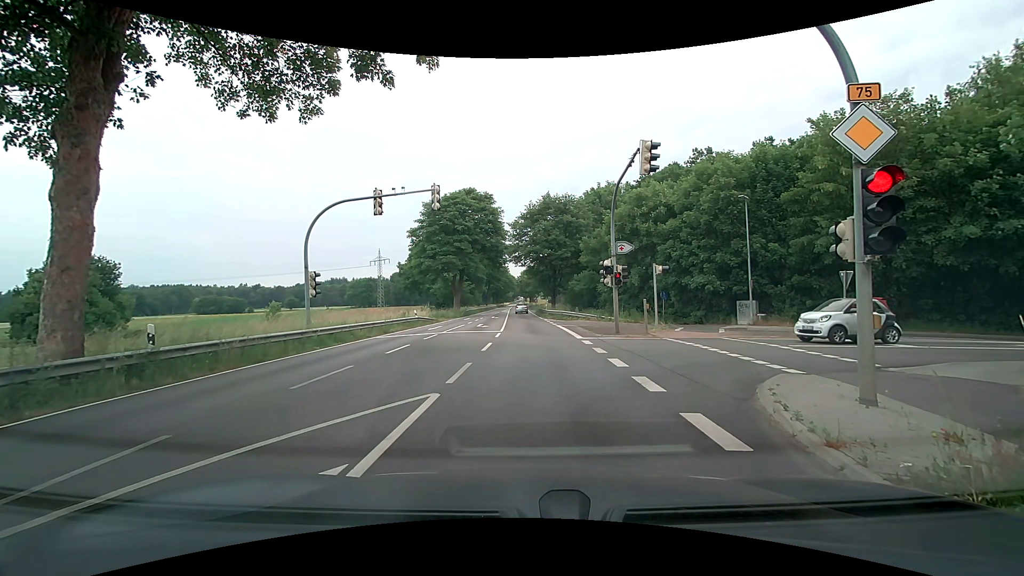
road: primary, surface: asphalt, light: Day
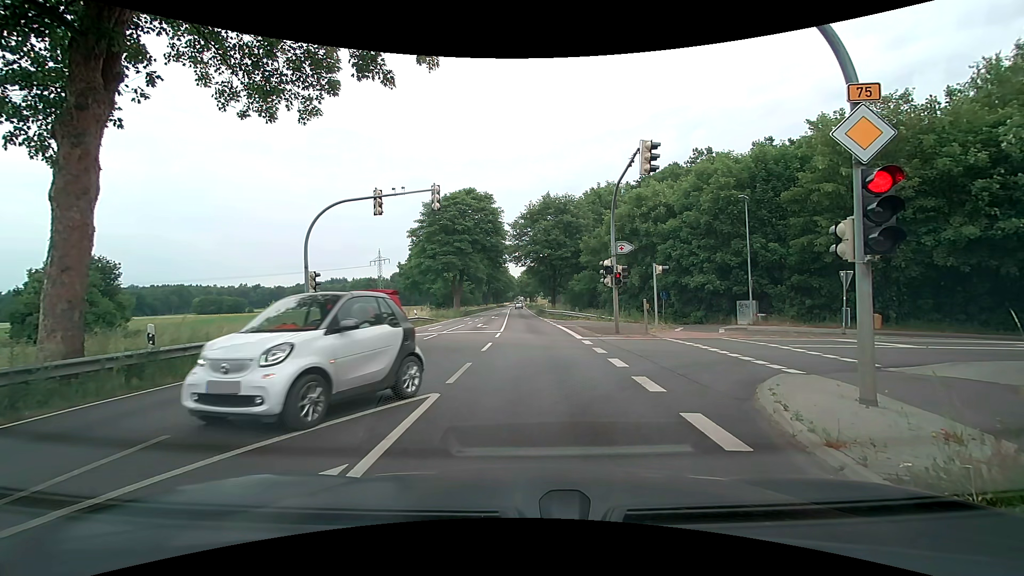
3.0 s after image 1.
(0.0, 0.0) m; 0°
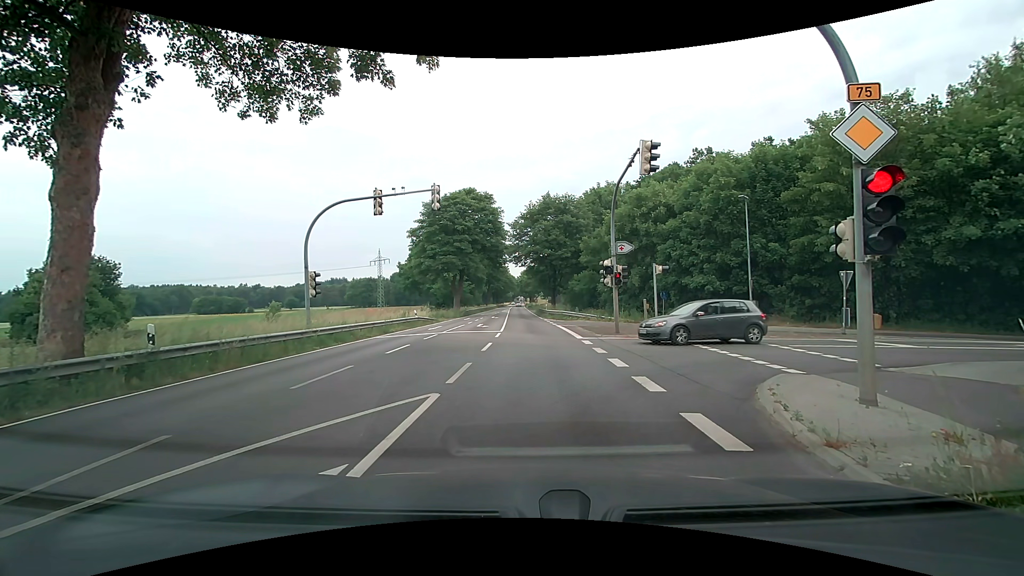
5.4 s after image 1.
(0.0, 0.0) m; 0°
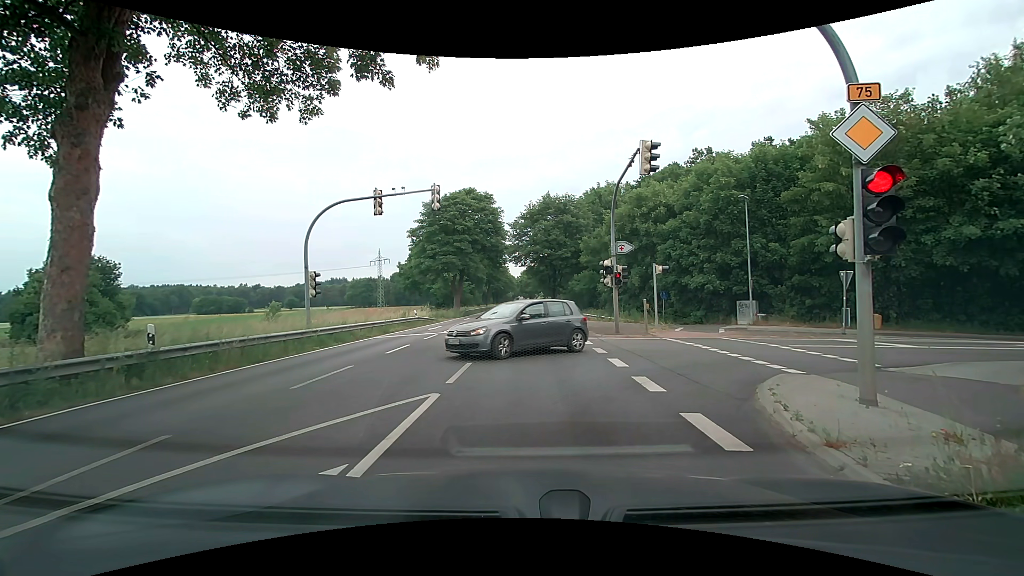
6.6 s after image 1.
(0.0, 0.0) m; 0°
